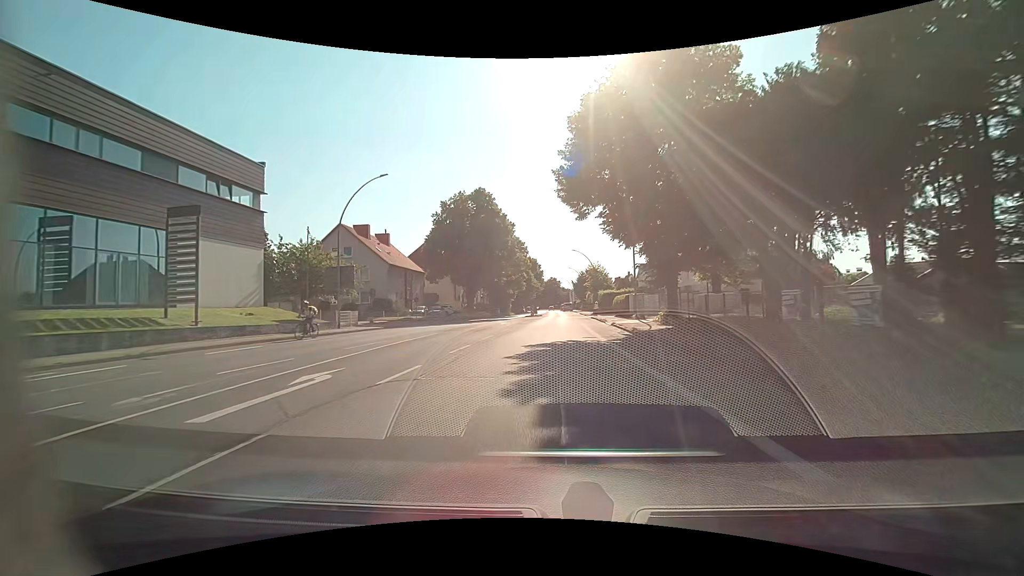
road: primary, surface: asphalt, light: Day
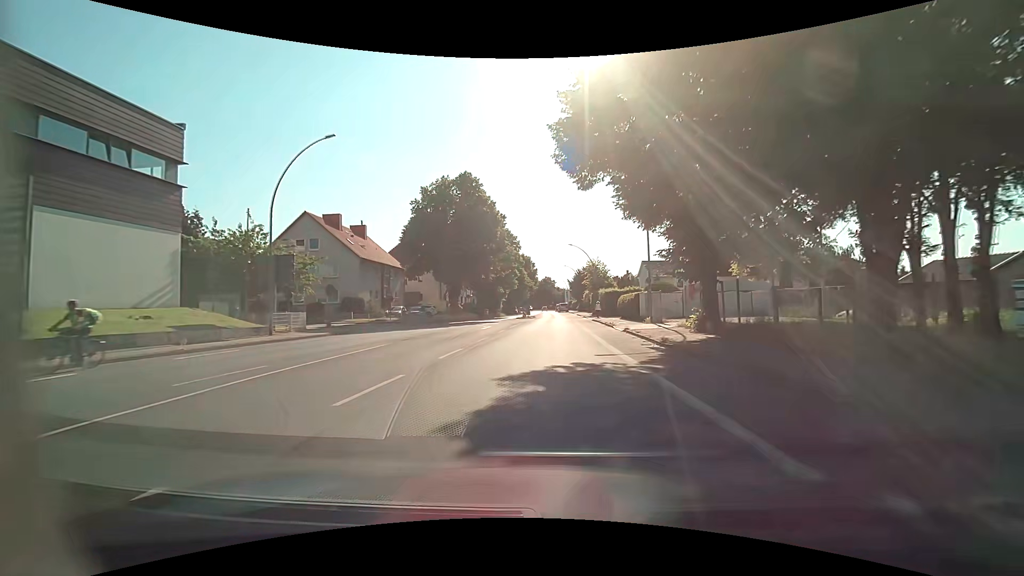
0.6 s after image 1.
(+0.1, +7.5) m; +1°
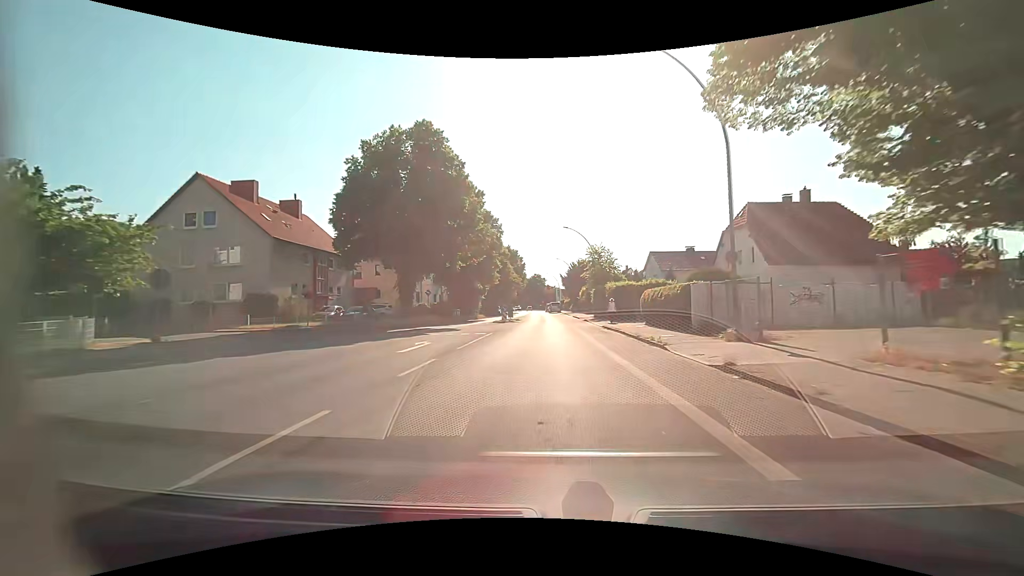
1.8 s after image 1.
(+0.1, +15.4) m; +1°
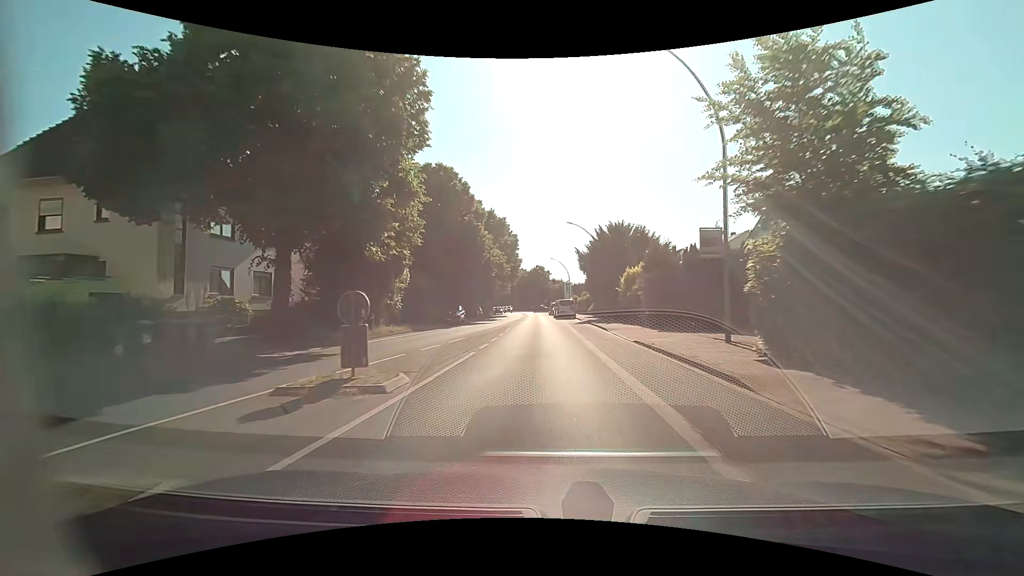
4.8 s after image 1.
(+0.3, +39.7) m; 0°
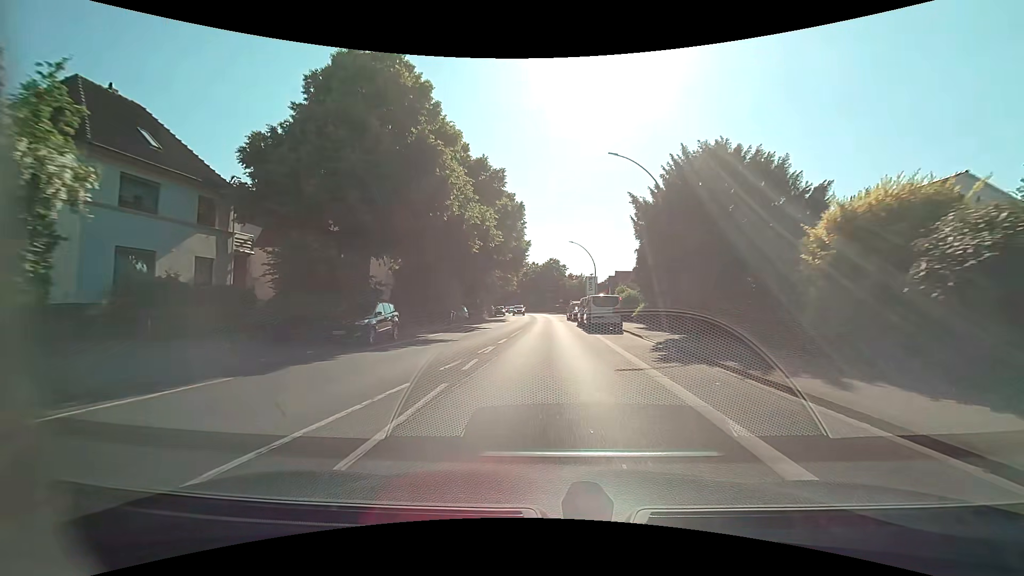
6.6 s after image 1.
(-0.4, +23.8) m; -2°
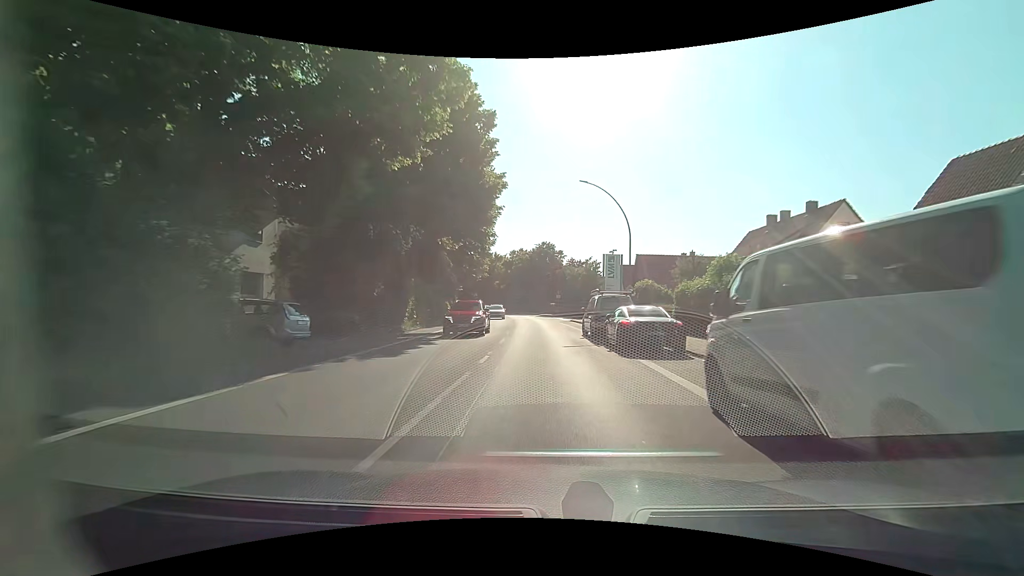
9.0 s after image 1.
(+0.2, +31.1) m; +1°
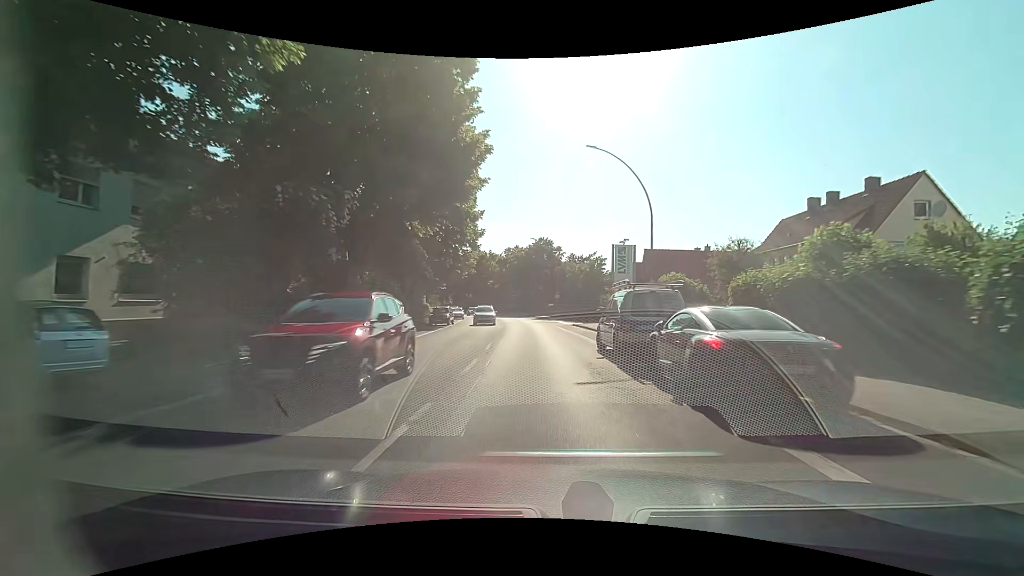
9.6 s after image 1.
(+0.1, +7.7) m; +1°
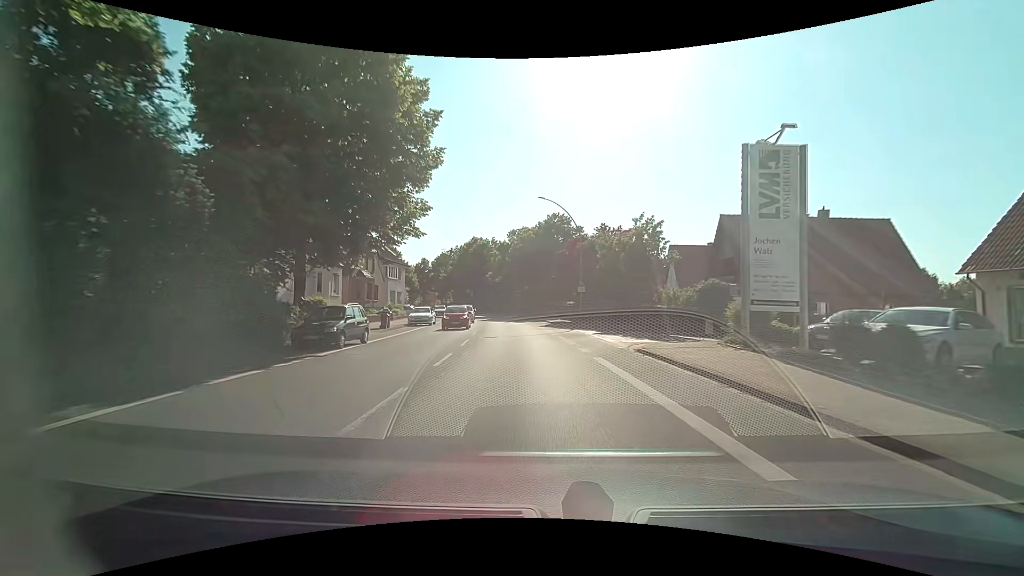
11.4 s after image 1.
(-0.2, +22.8) m; -1°
(0, +10) (-1, +20) (-1, +30) (-2, +40) (-4, +50) (-5, +60) (-7, +69) (-10, +79) (-13, +89) (-16, +98) m
